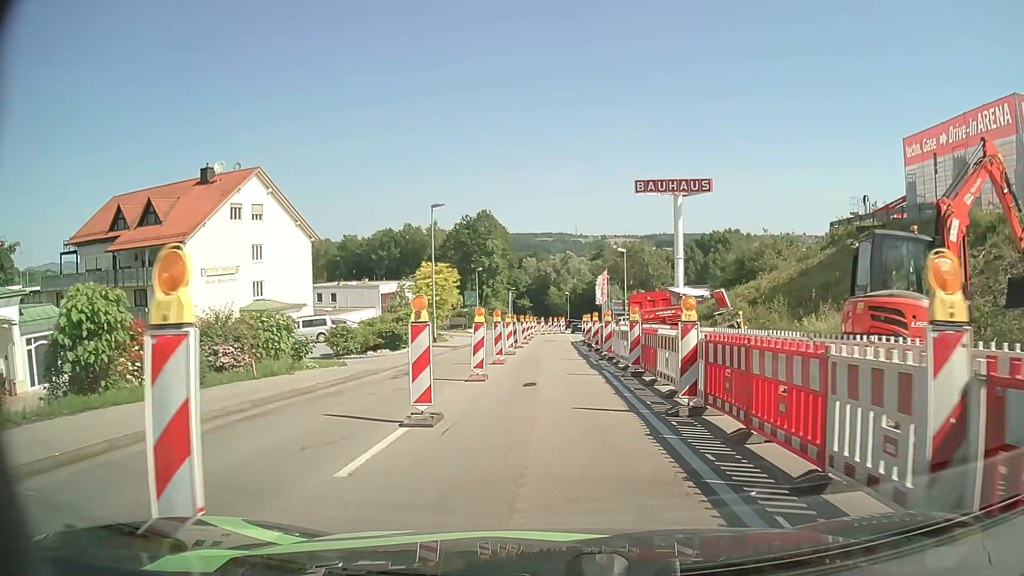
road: tertiary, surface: asphalt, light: Day
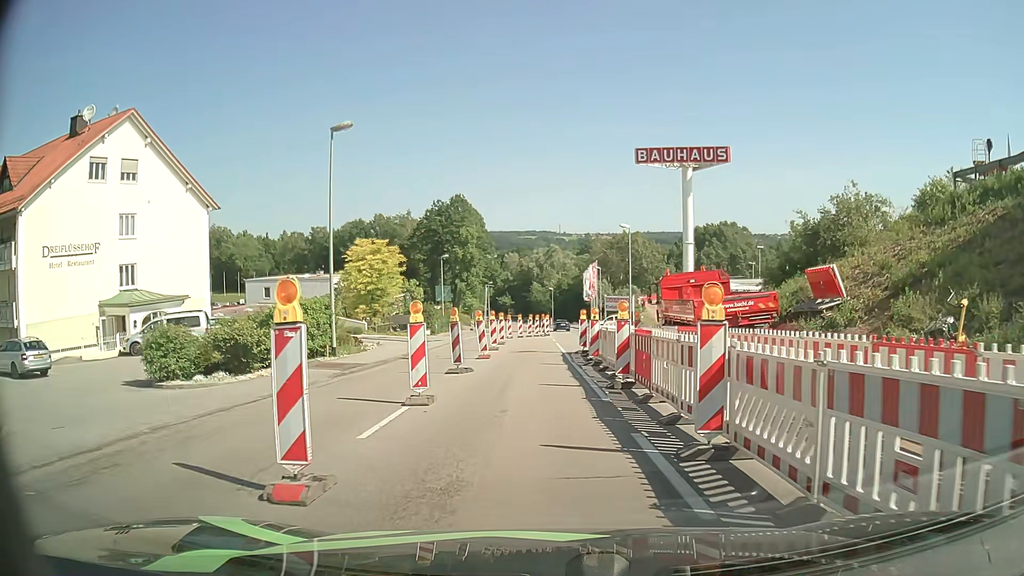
(+0.2, +16.0) m; +2°
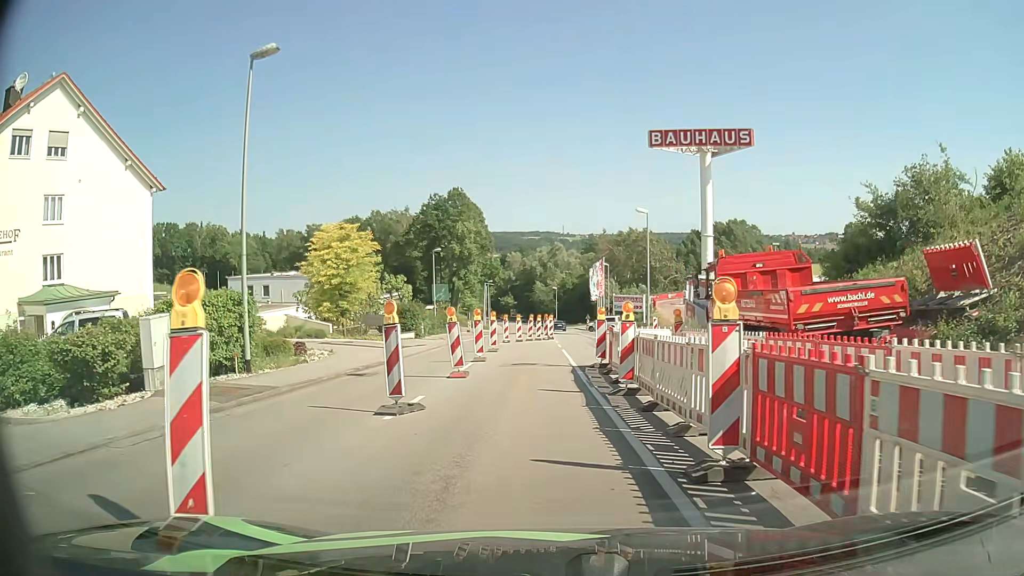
(0.0, +7.3) m; -1°
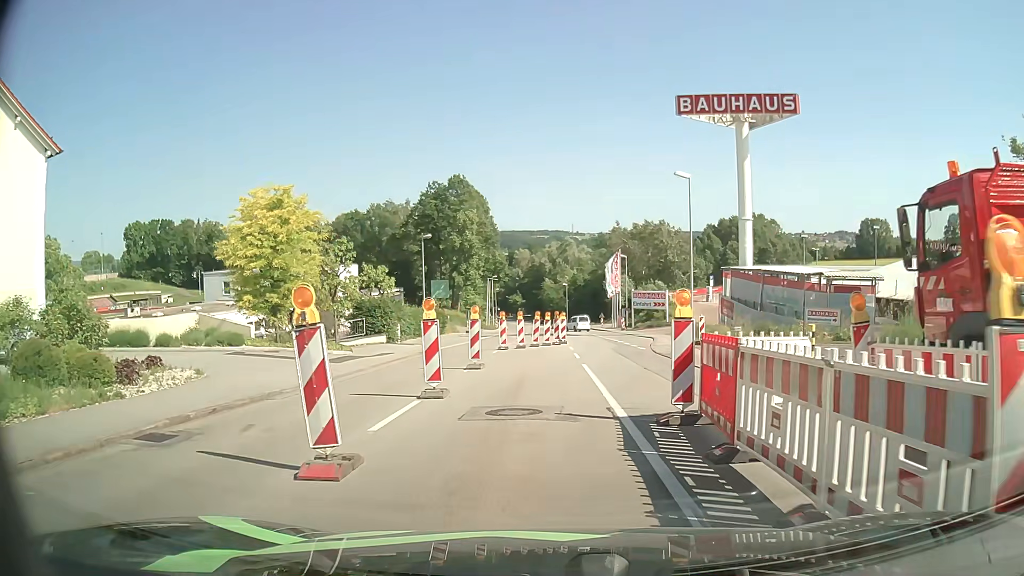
(0.0, +10.2) m; -1°
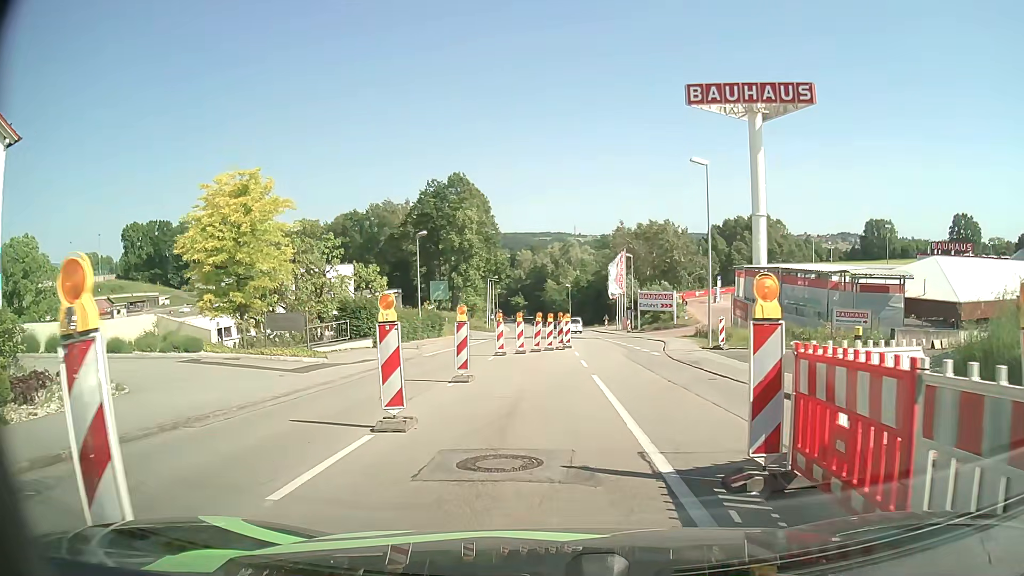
(0.0, +3.2) m; 0°
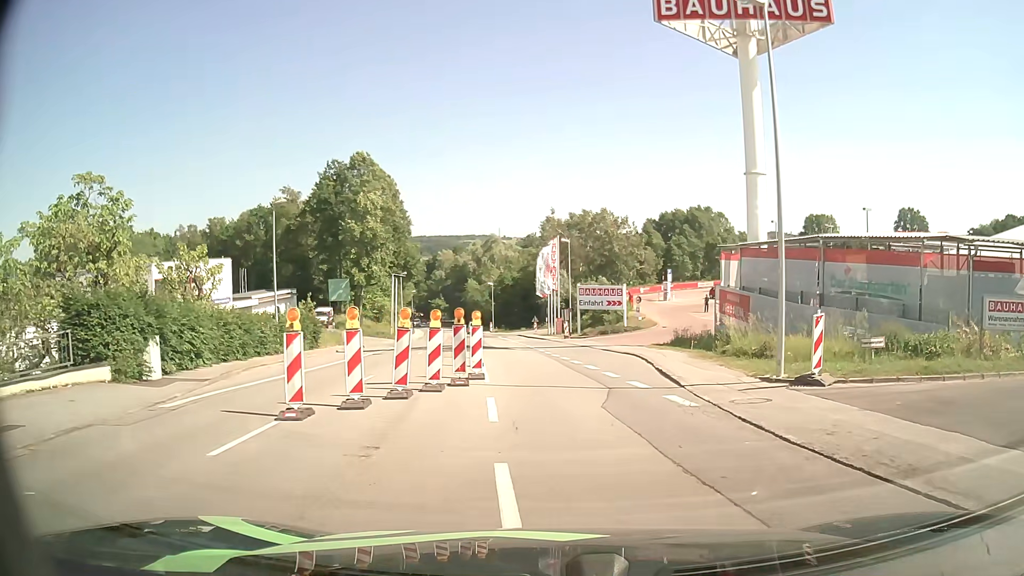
(+0.5, +16.0) m; +6°
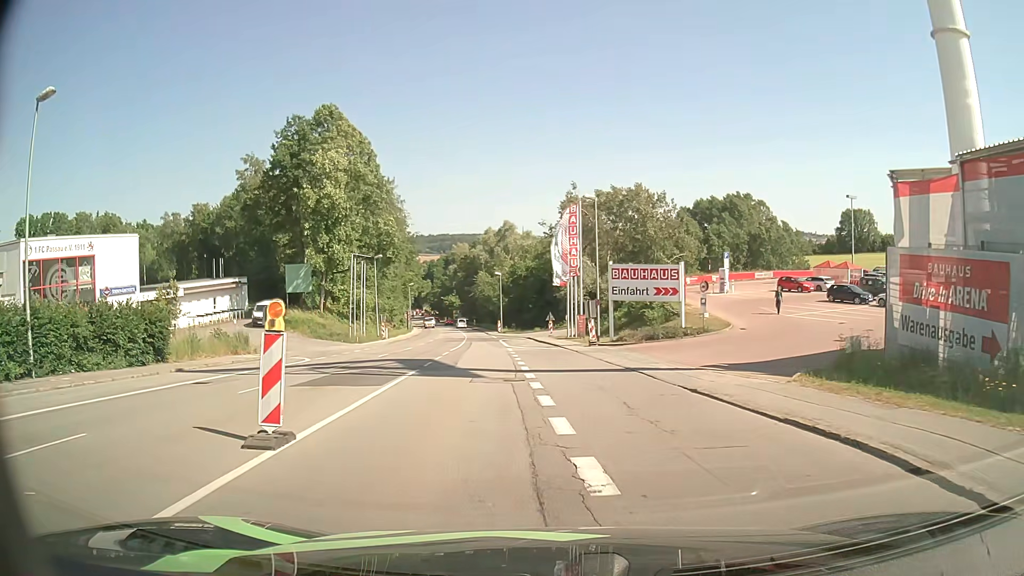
(+0.6, +20.8) m; -2°
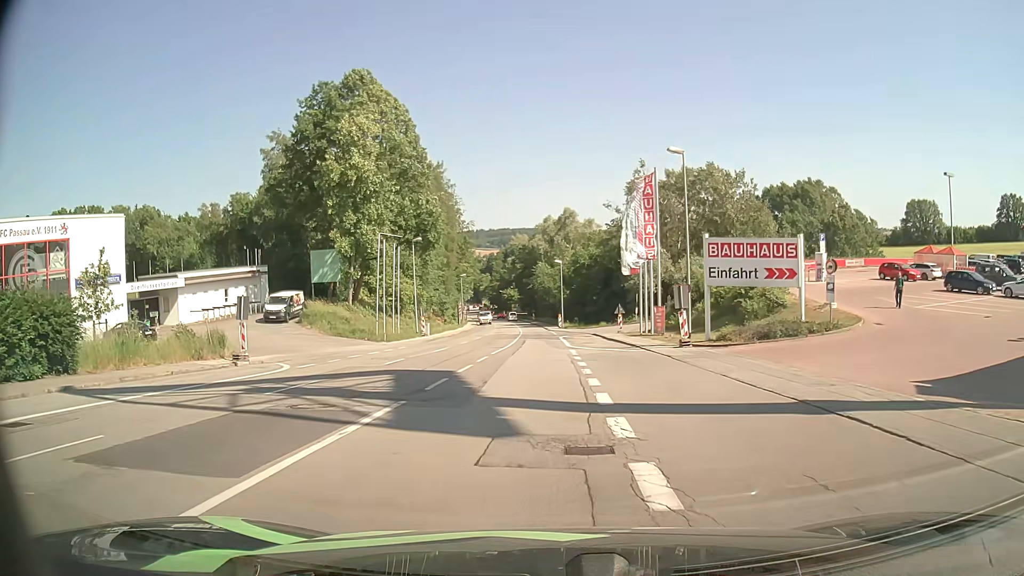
(-0.4, +9.8) m; -5°
